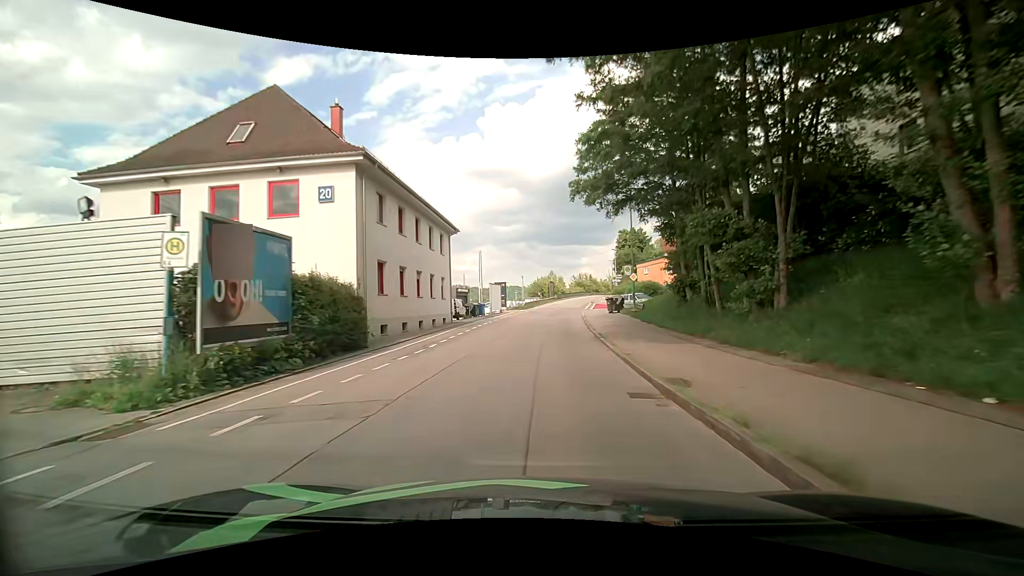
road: residential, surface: asphalt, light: Day
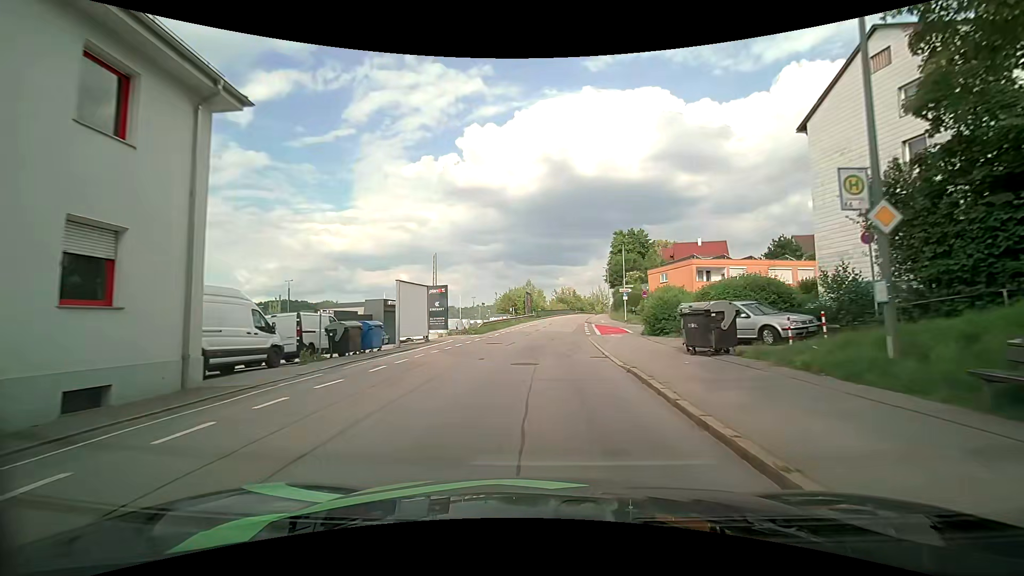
(+0.2, +26.4) m; +2°
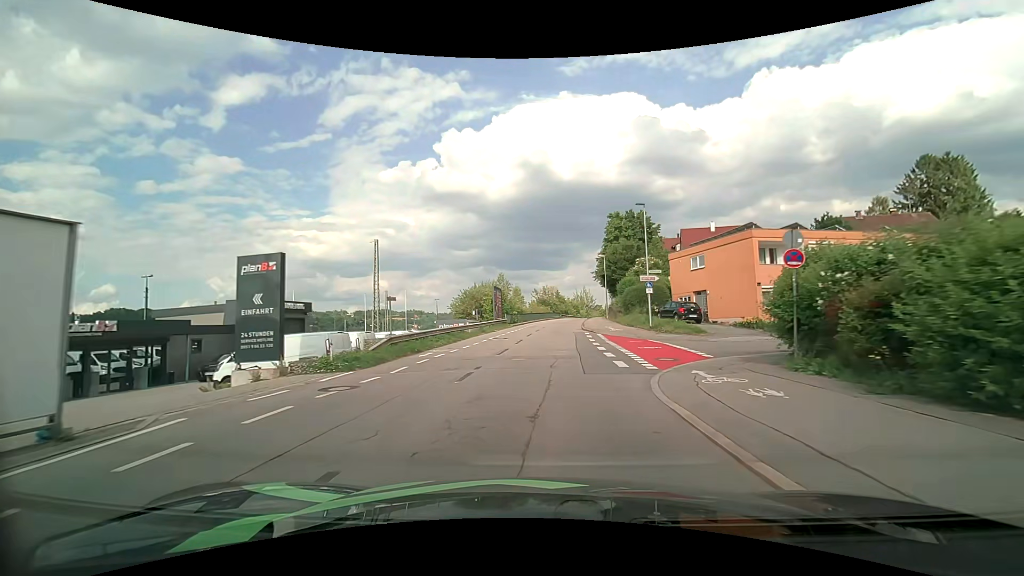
(+0.3, +19.8) m; +2°
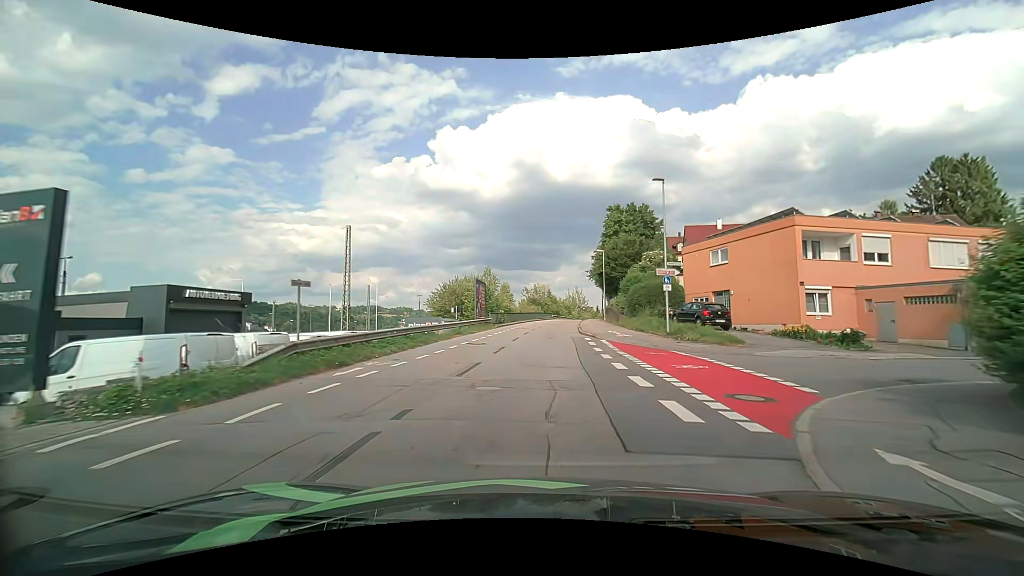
(0.0, +6.6) m; 0°
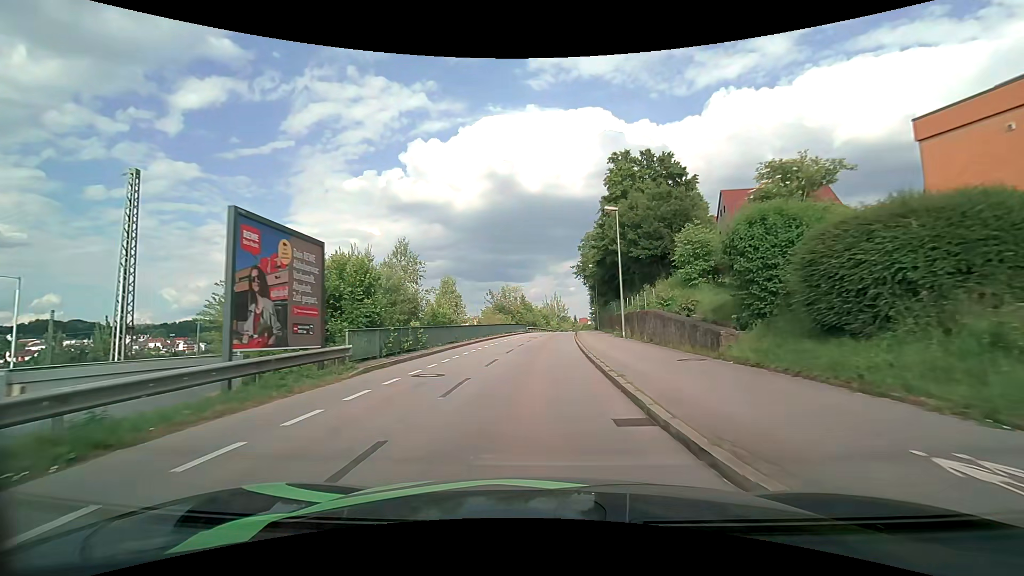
(+0.9, +25.8) m; +3°
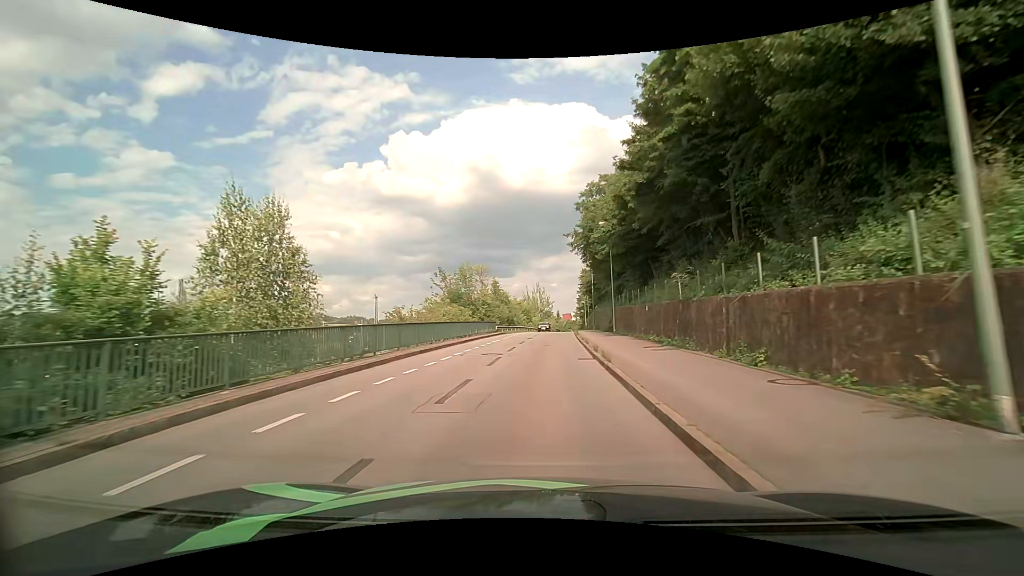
(+0.7, +24.9) m; +2°
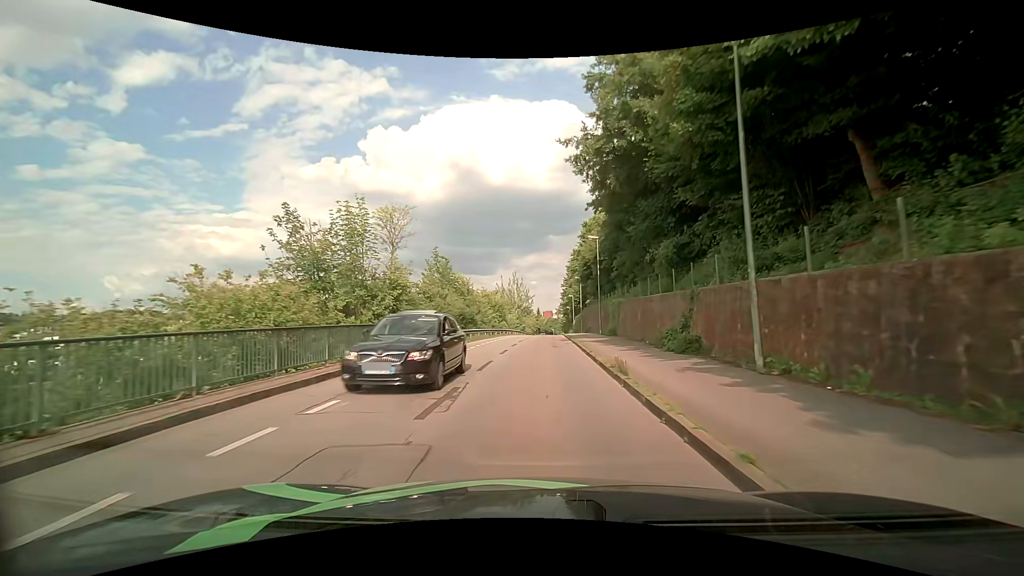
(+0.5, +25.2) m; +3°
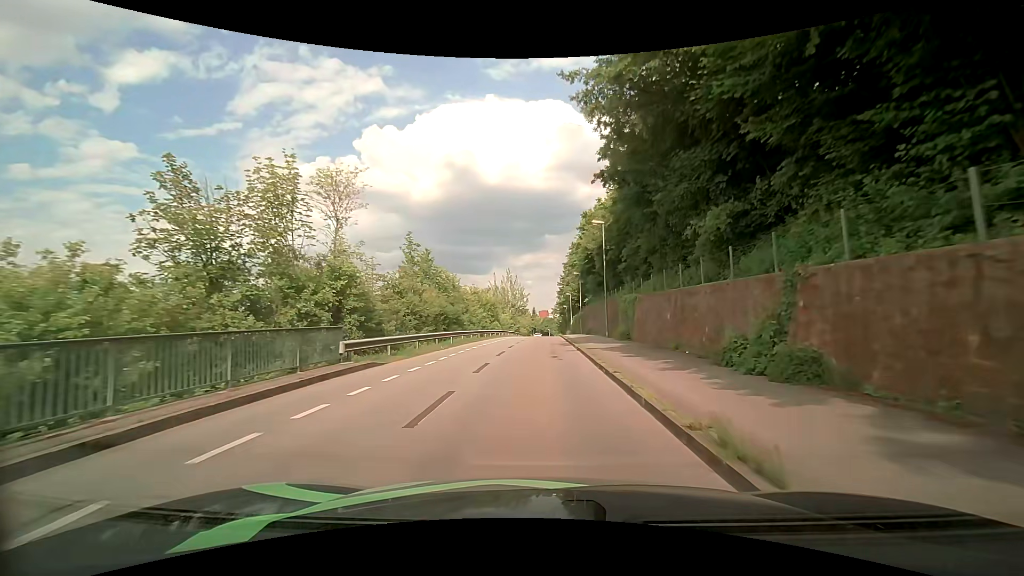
(-0.1, +6.4) m; 0°
(0, +10) (0, +20) (0, +30) (+1, +40) (+1, +50) (+1, +60) (+1, +70) (+2, +80) (+2, +90) (+2, +100) m
